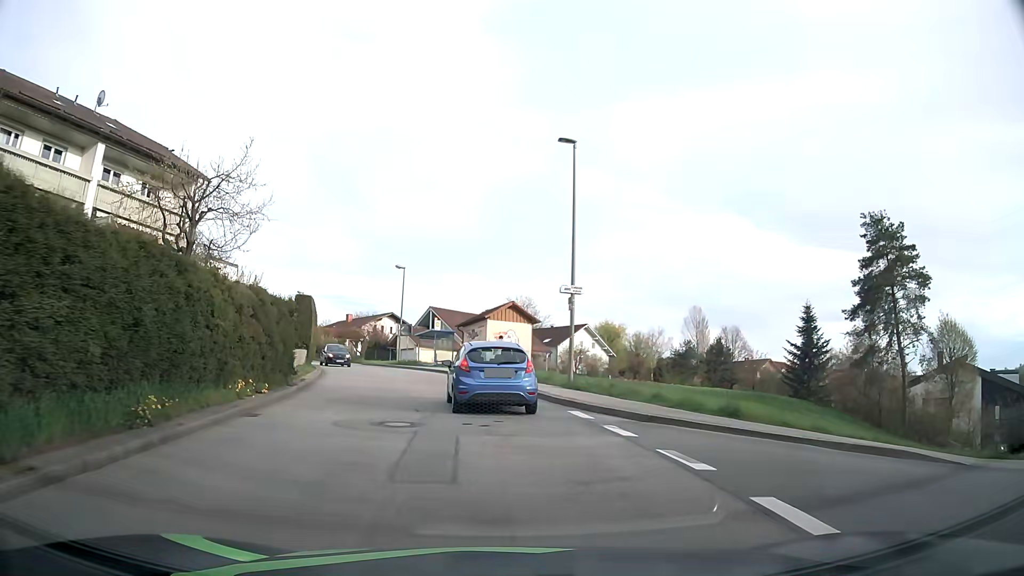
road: unclassified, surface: asphalt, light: Day
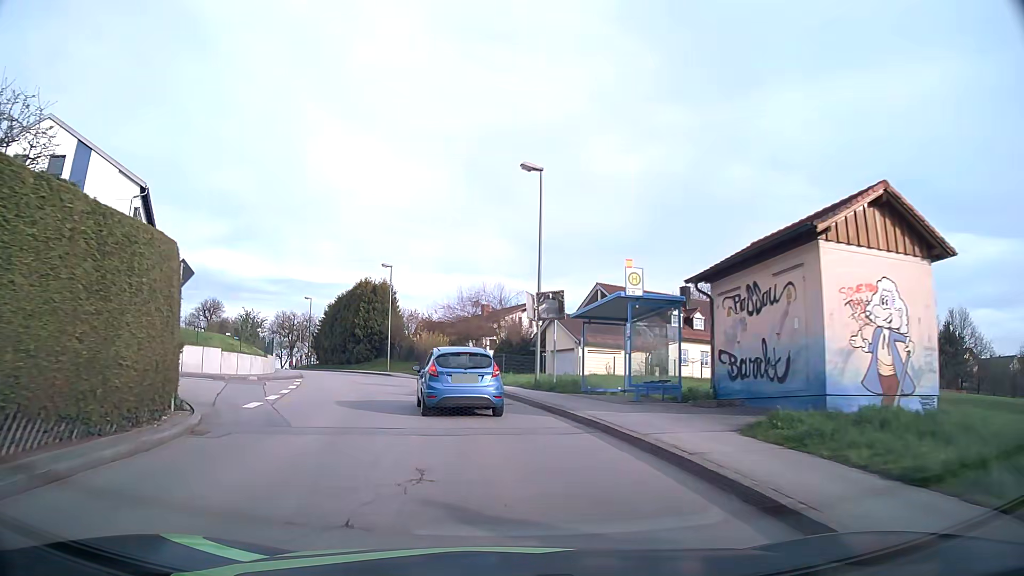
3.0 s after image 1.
(-3.8, +30.4) m; -14°
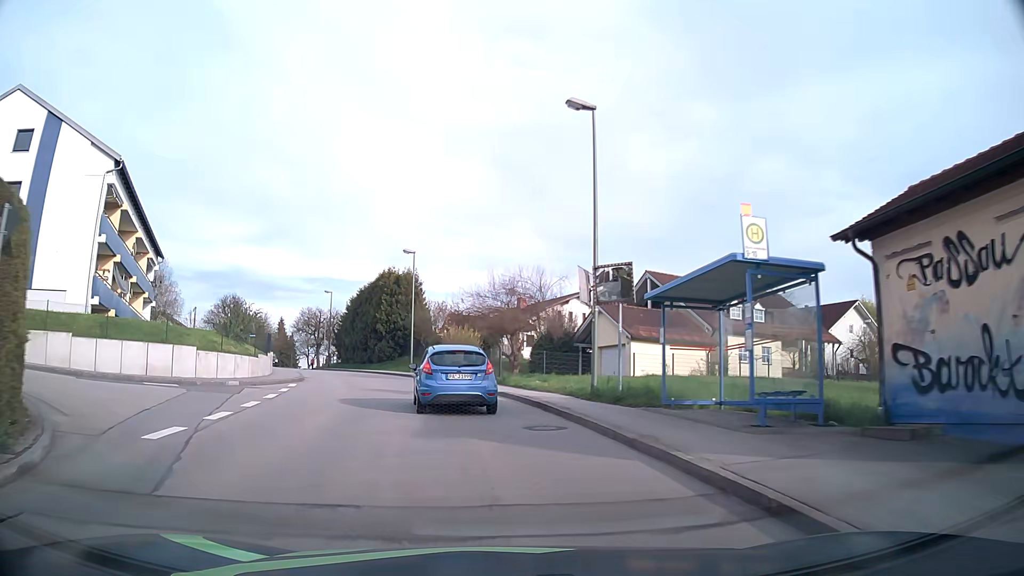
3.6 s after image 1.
(-0.2, +6.1) m; -4°
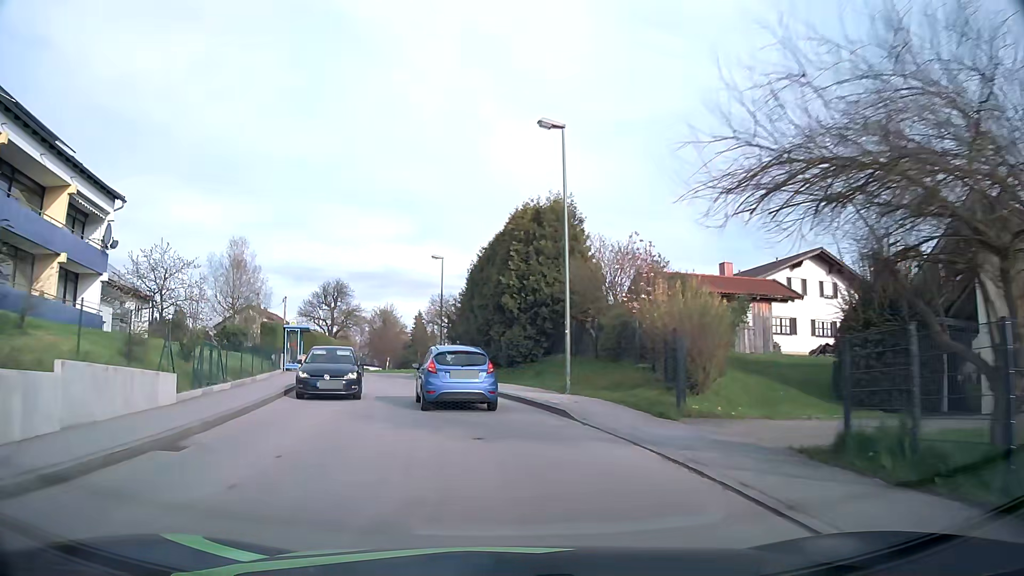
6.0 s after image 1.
(-2.9, +24.6) m; -14°
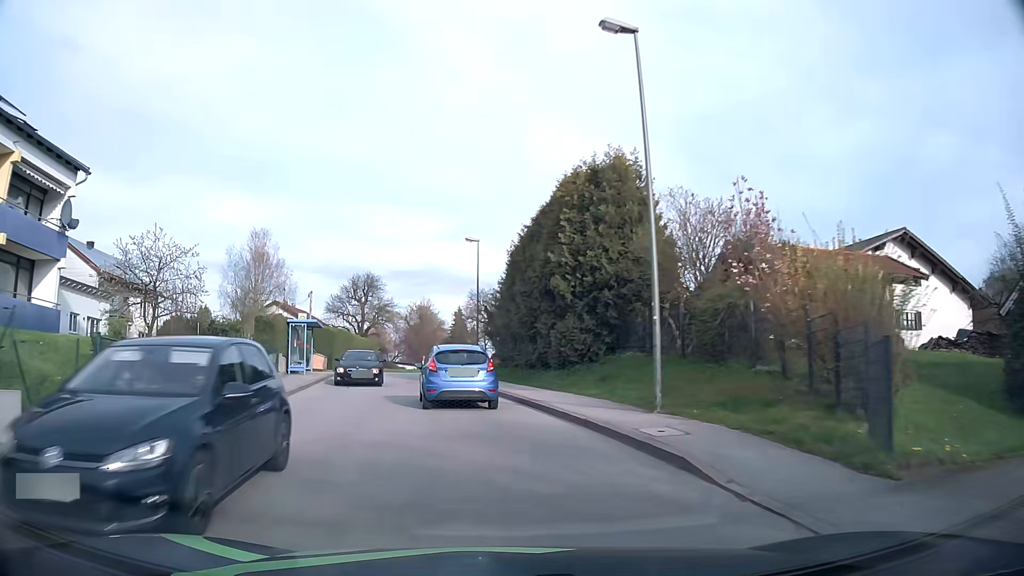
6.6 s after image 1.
(-0.2, +6.4) m; -3°
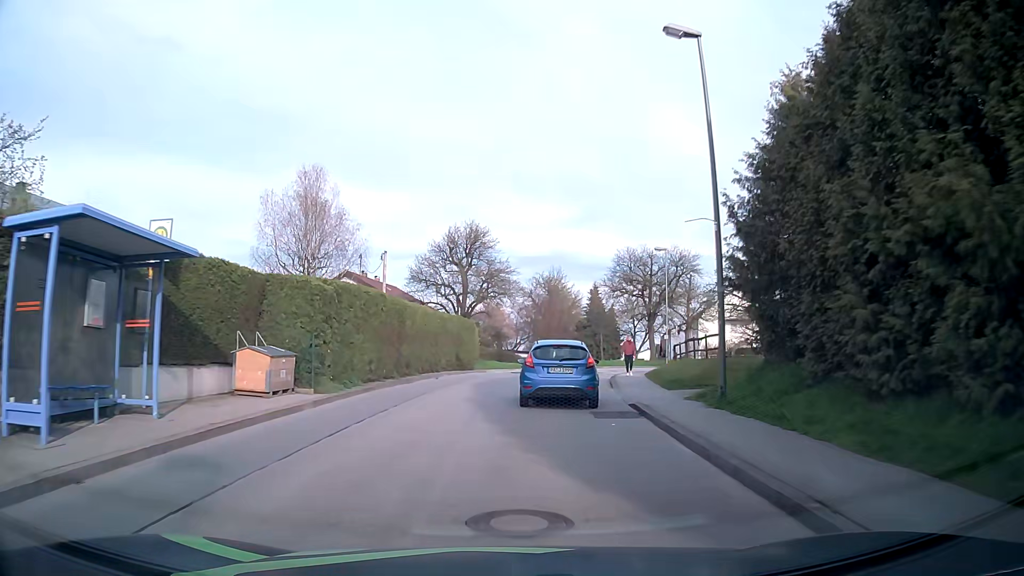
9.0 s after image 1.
(-3.1, +25.4) m; -12°
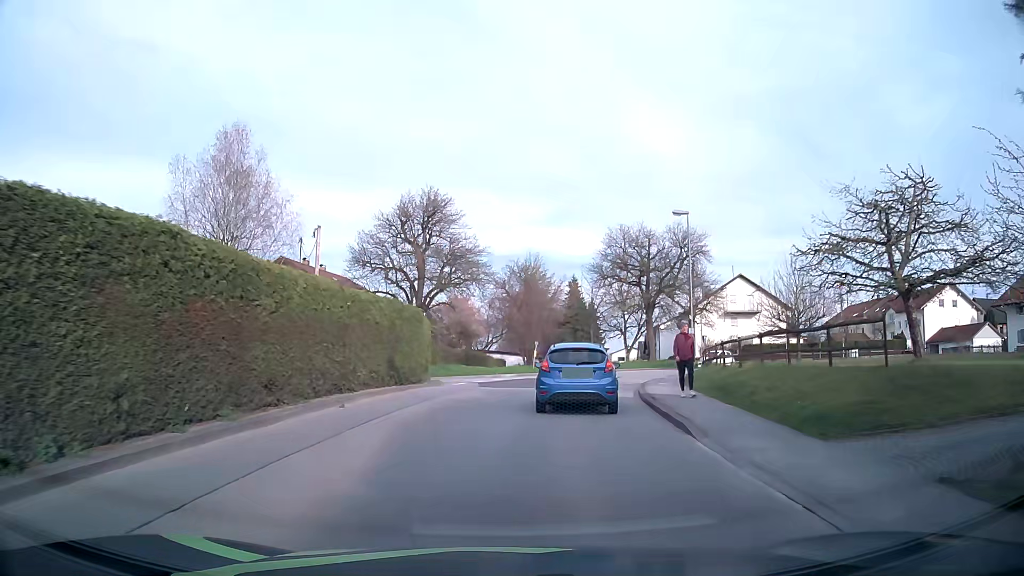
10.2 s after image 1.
(+0.3, +11.7) m; +3°
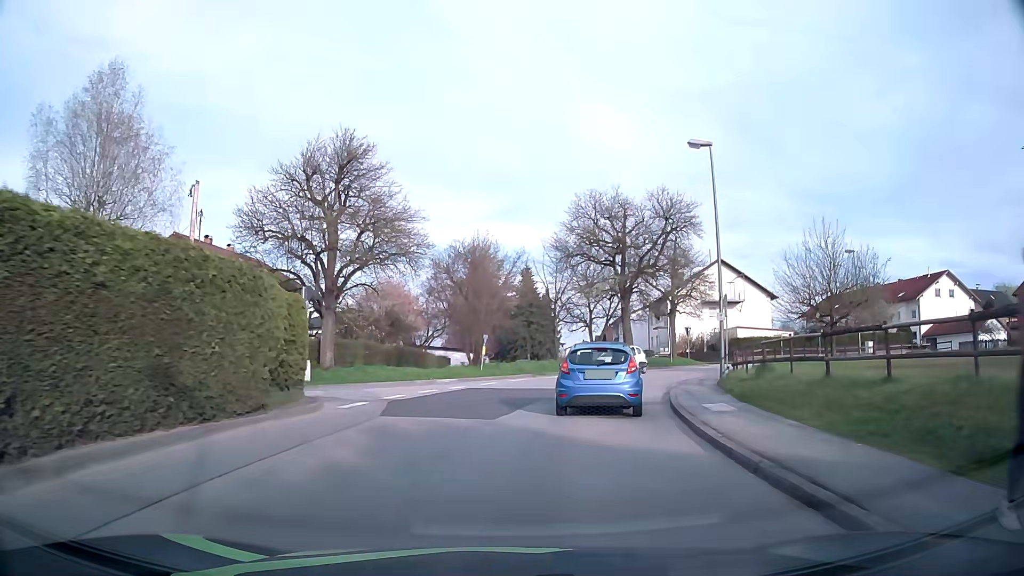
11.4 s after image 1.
(+0.3, +11.0) m; +4°
(+1, +10) (+3, +20) (+6, +29) (+11, +38) (+19, +44) (+27, +49) (+37, +53) (+46, +55) (+56, +57) (+66, +58) m
